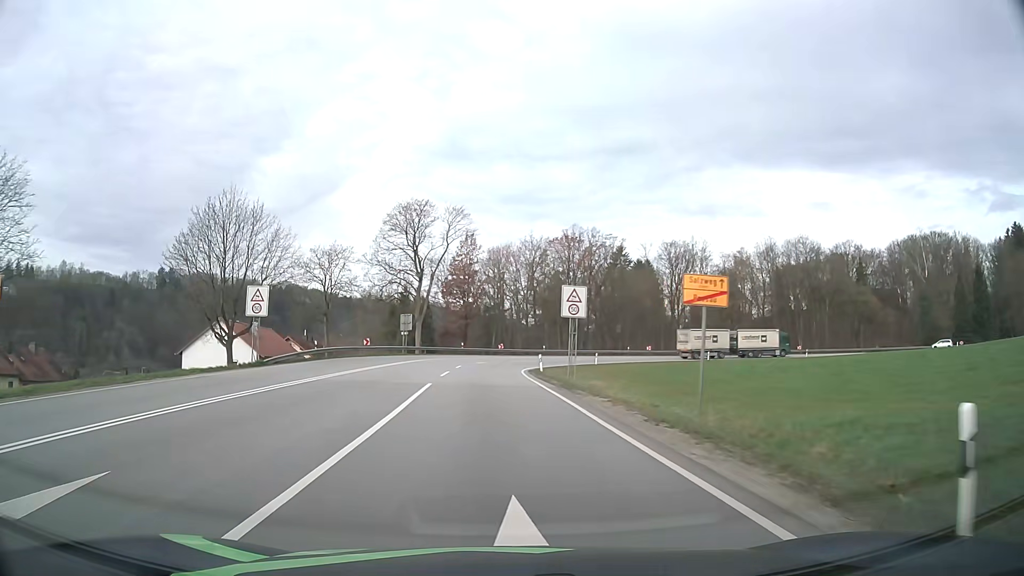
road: primary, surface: asphalt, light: Day
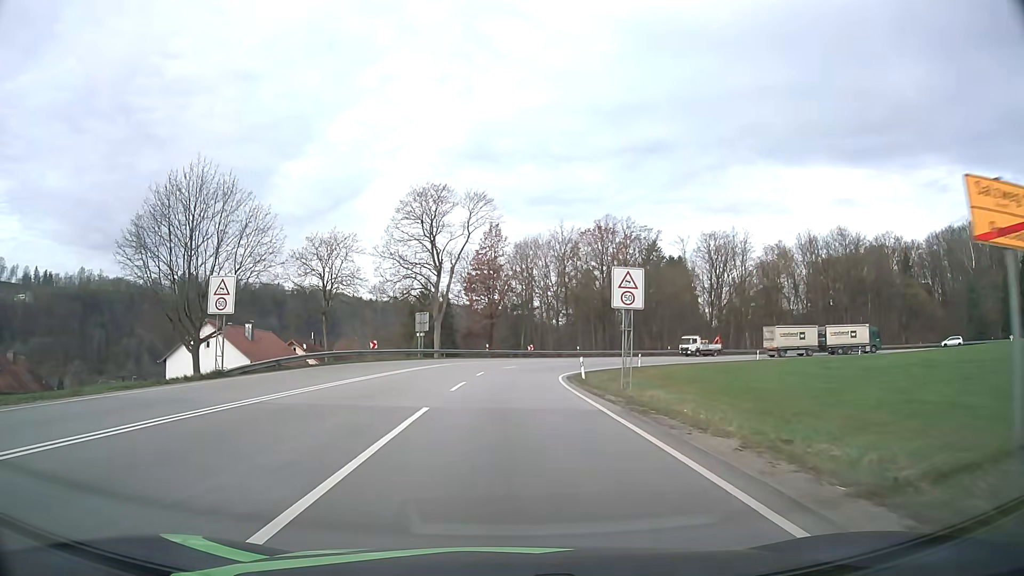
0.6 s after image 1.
(-0.2, +8.3) m; -3°
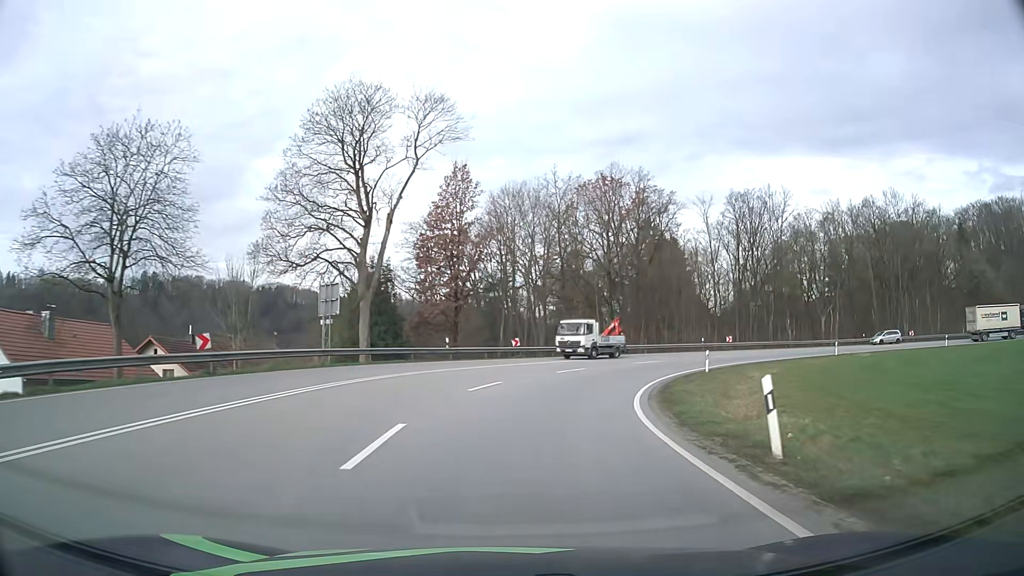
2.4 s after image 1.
(-0.3, +25.2) m; +1°
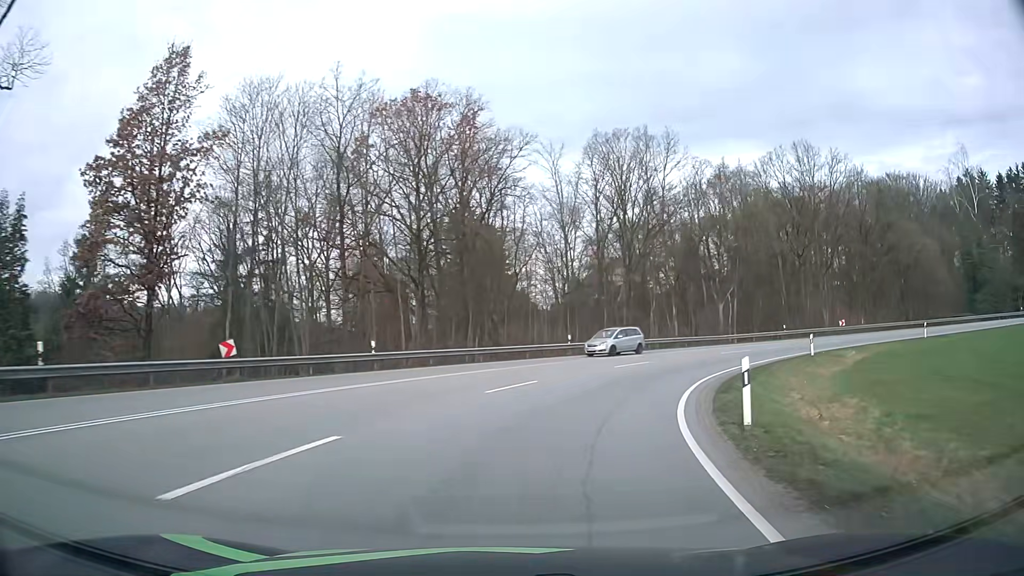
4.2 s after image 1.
(+3.3, +24.3) m; +16°
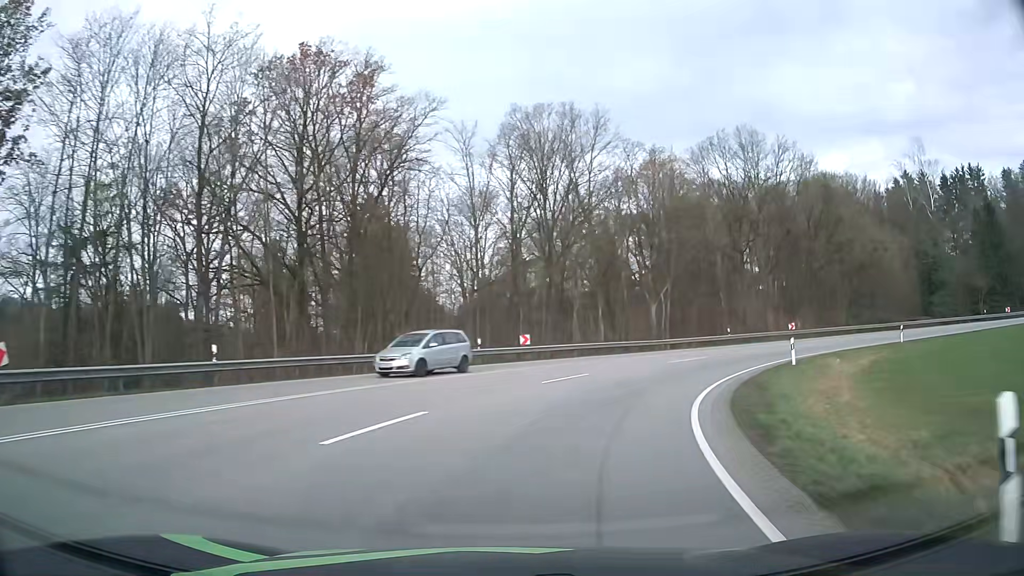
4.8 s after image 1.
(+0.5, +7.9) m; +8°
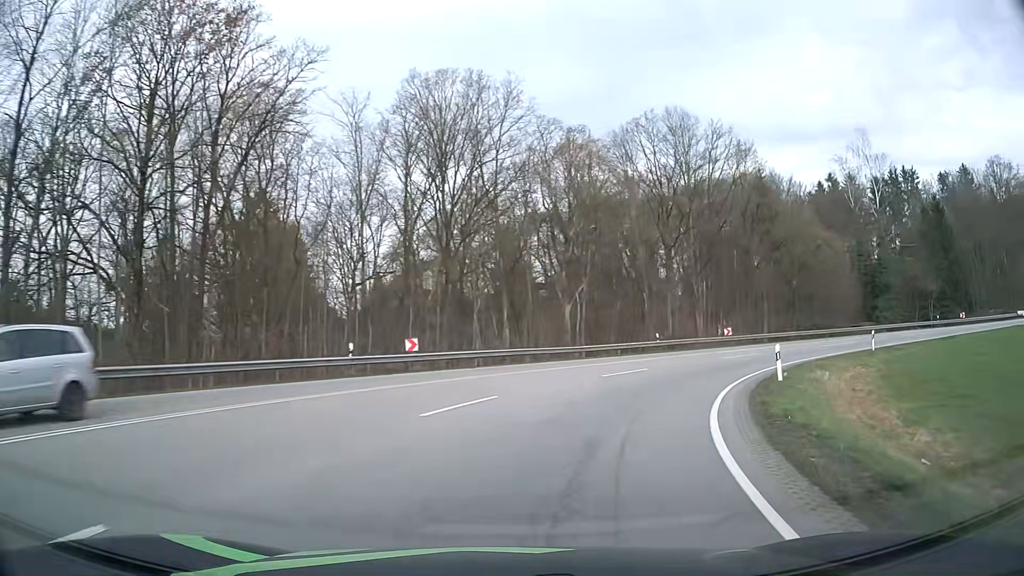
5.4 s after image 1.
(+0.5, +7.8) m; +8°
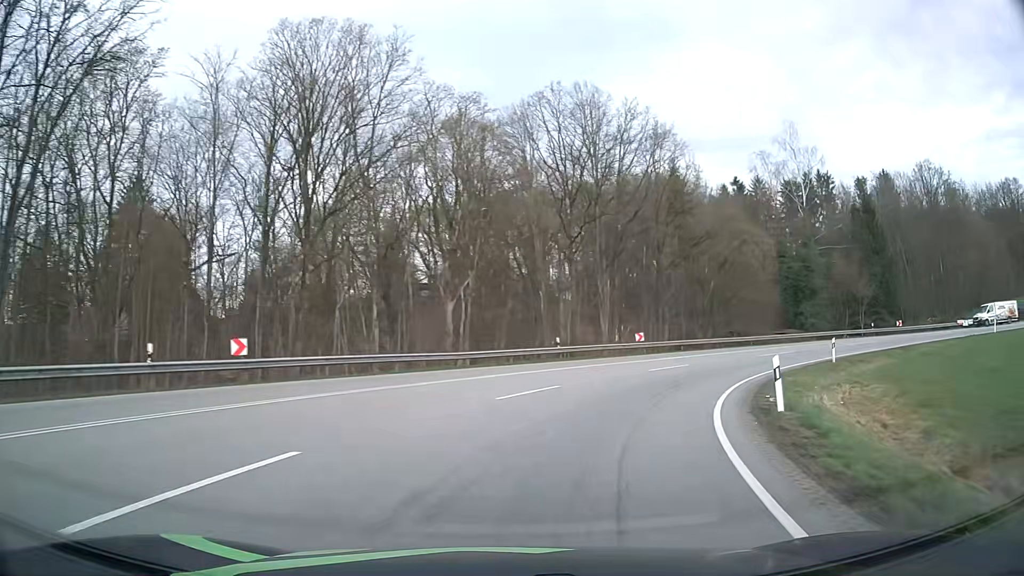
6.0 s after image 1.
(+0.6, +7.6) m; +10°
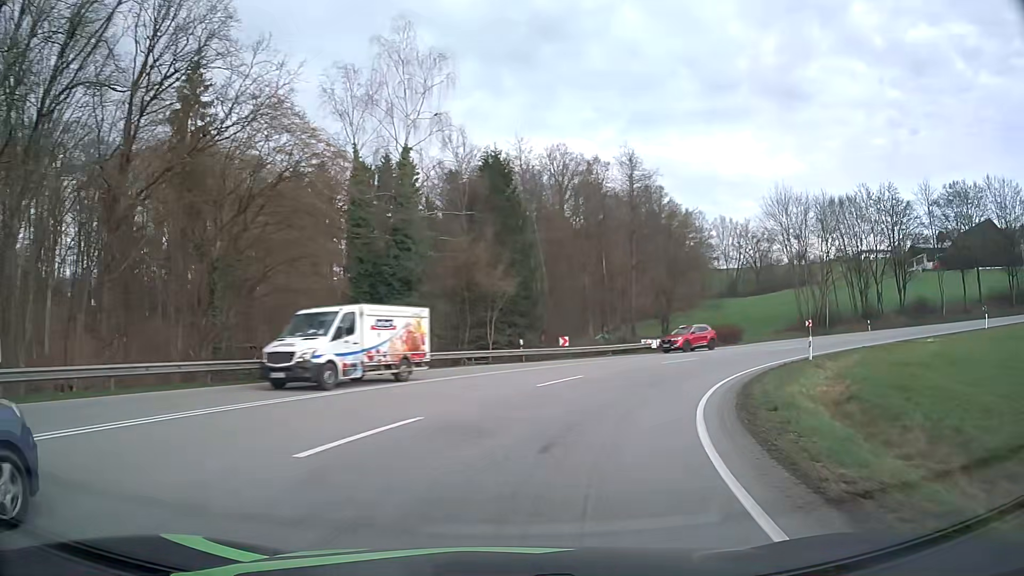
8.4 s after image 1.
(+9.8, +27.1) m; +39°
(+1, +10) (+4, +19) (+9, +28) (+16, +35) (+24, +41) (+34, +44) (+43, +46) (+53, +45) (+63, +43) (+72, +39) m
